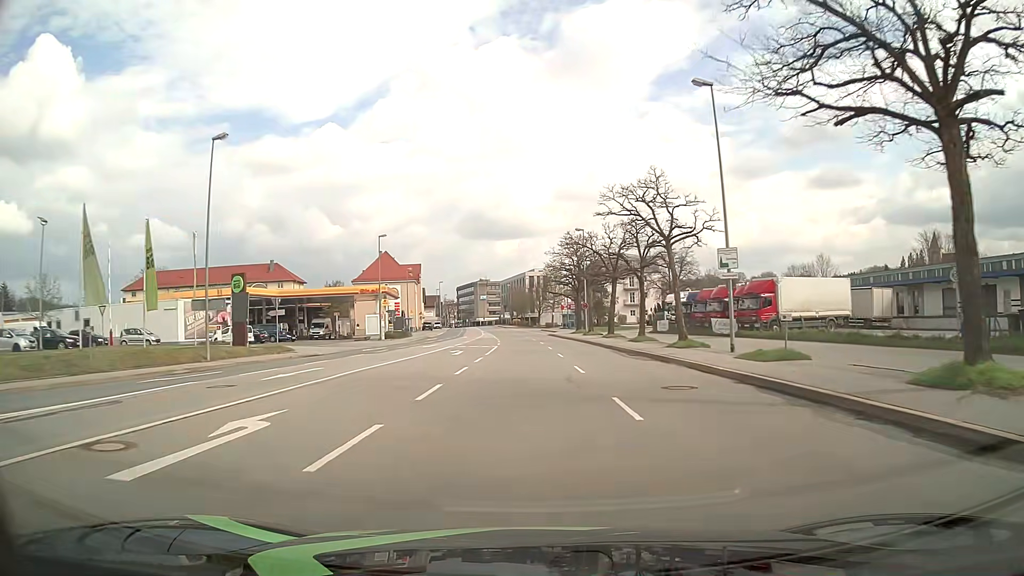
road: primary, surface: asphalt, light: Day
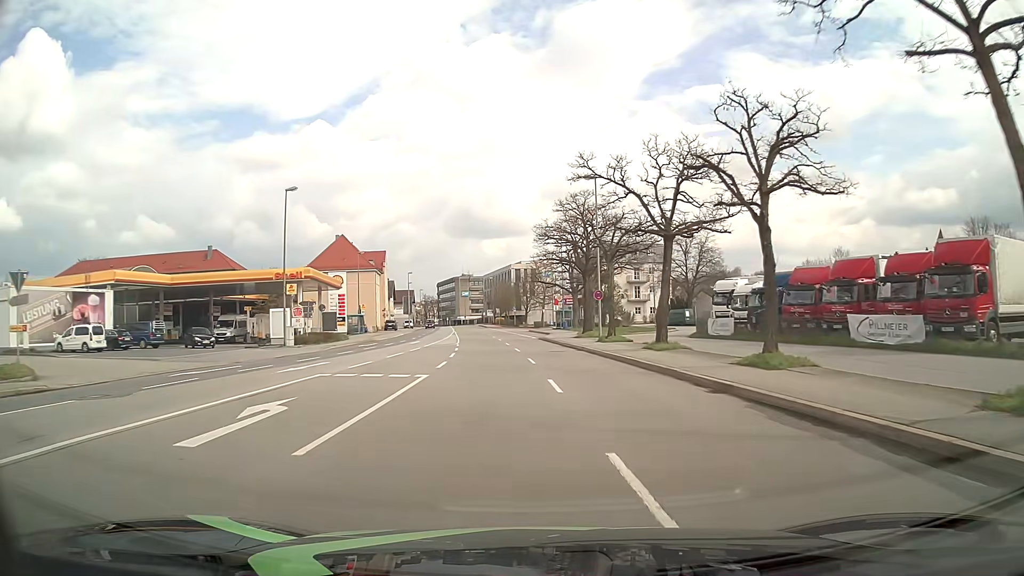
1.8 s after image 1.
(+0.2, +23.4) m; +1°
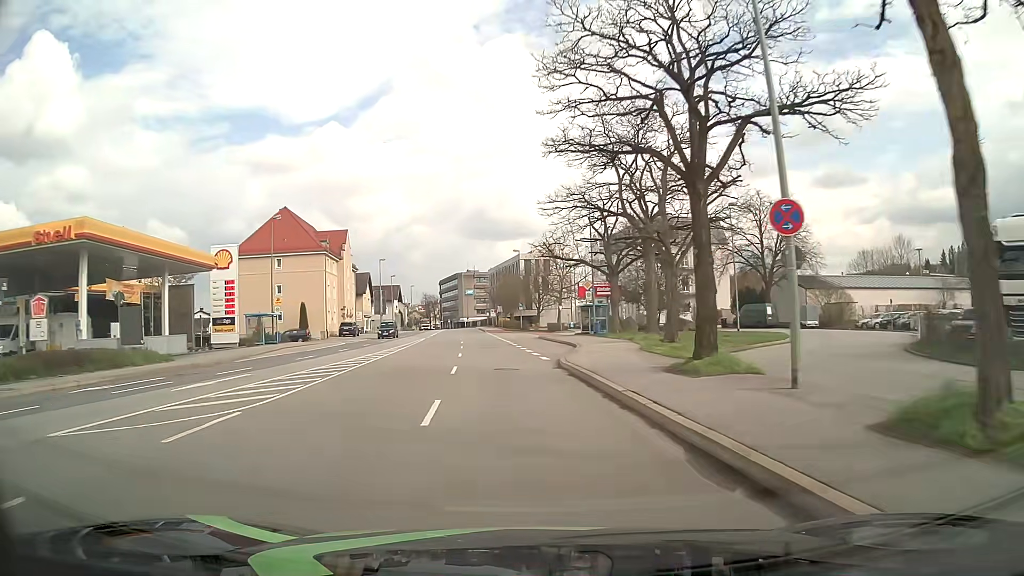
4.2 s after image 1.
(+0.2, +31.1) m; -1°
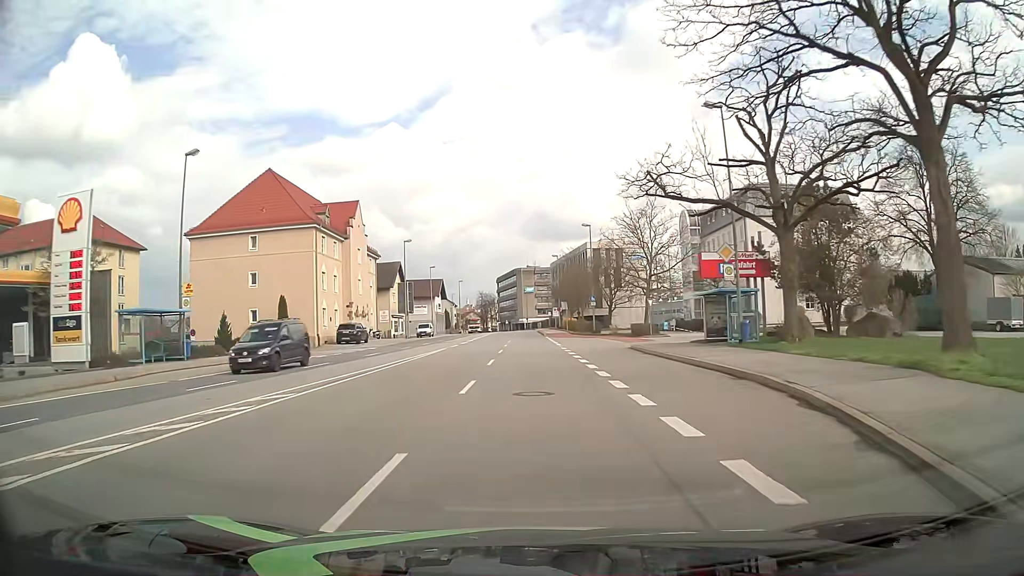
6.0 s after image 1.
(-1.4, +23.2) m; -5°
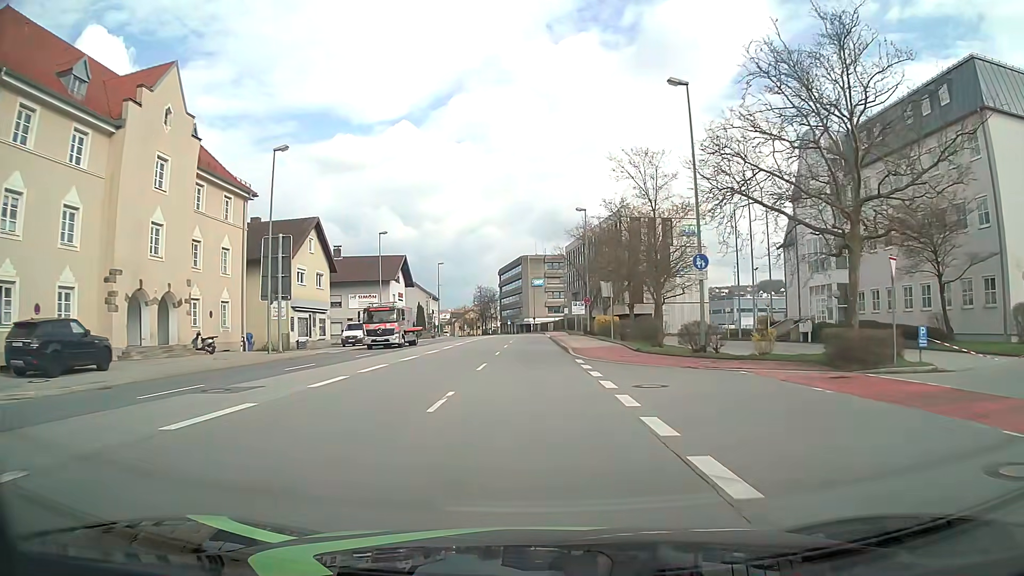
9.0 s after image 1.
(-0.6, +38.7) m; -2°
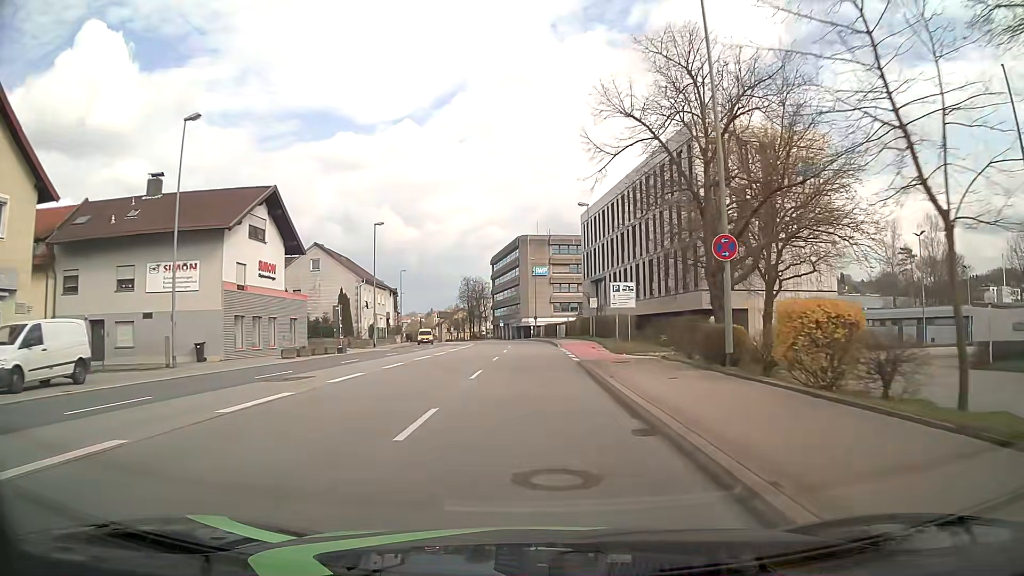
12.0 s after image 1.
(0.0, +38.7) m; 0°
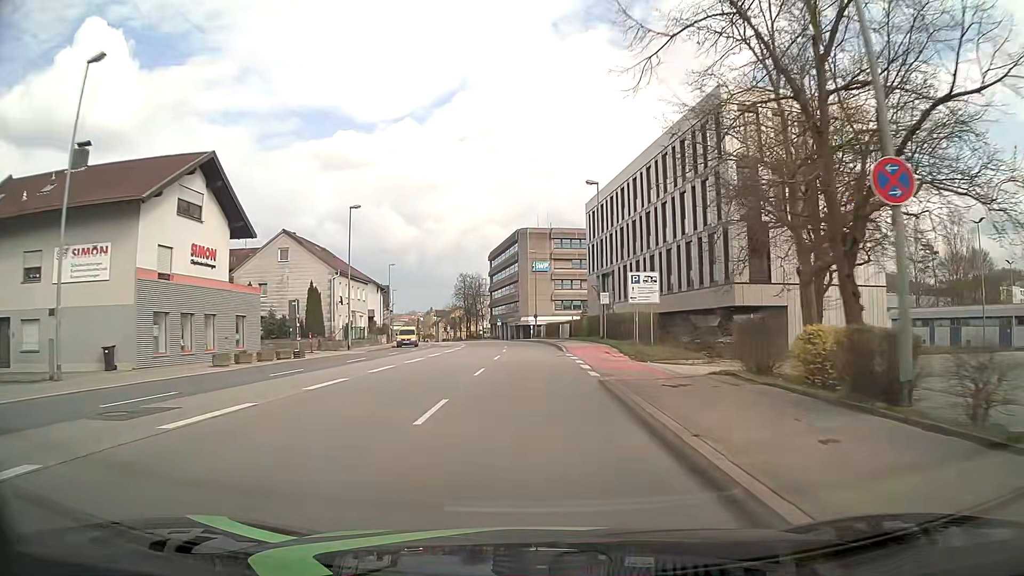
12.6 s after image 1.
(0.0, +7.8) m; 0°
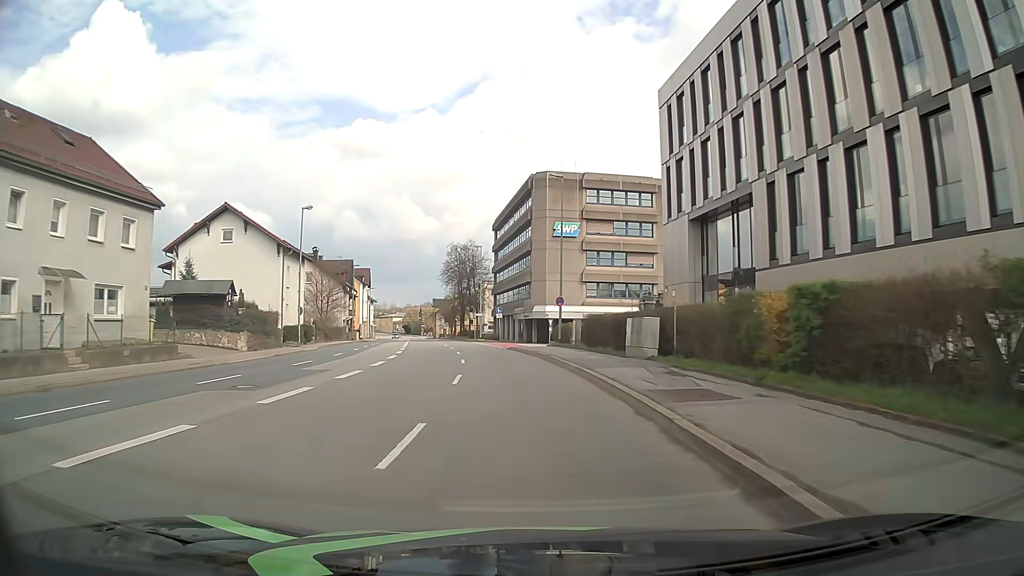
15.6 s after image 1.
(-0.2, +38.9) m; -1°
(0, +10) (-1, +20) (-1, +30) (-3, +40) (-4, +50) (-6, +60) (-8, +69) (-9, +79) (-11, +89) (-13, +99) m
